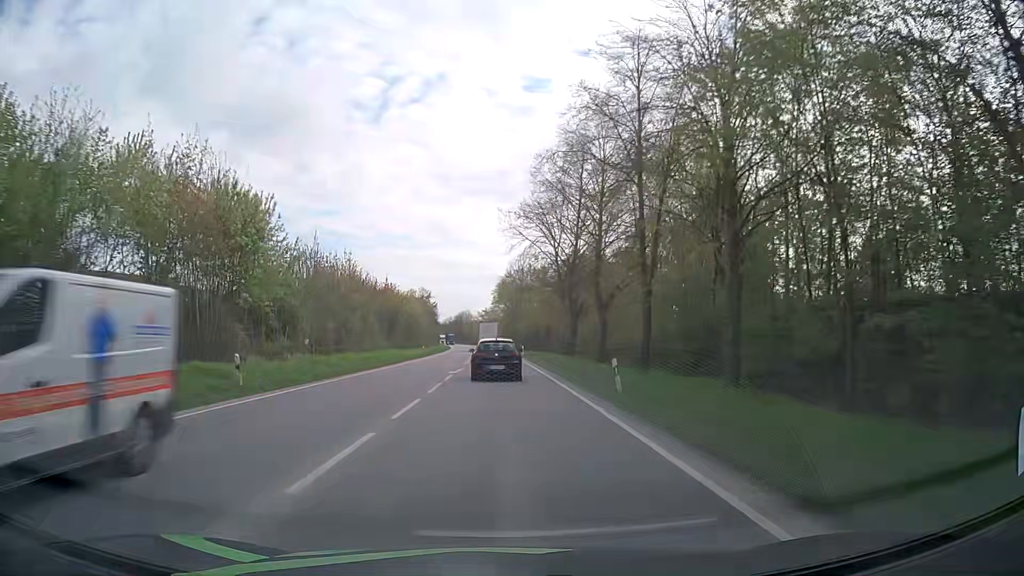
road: primary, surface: asphalt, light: Day
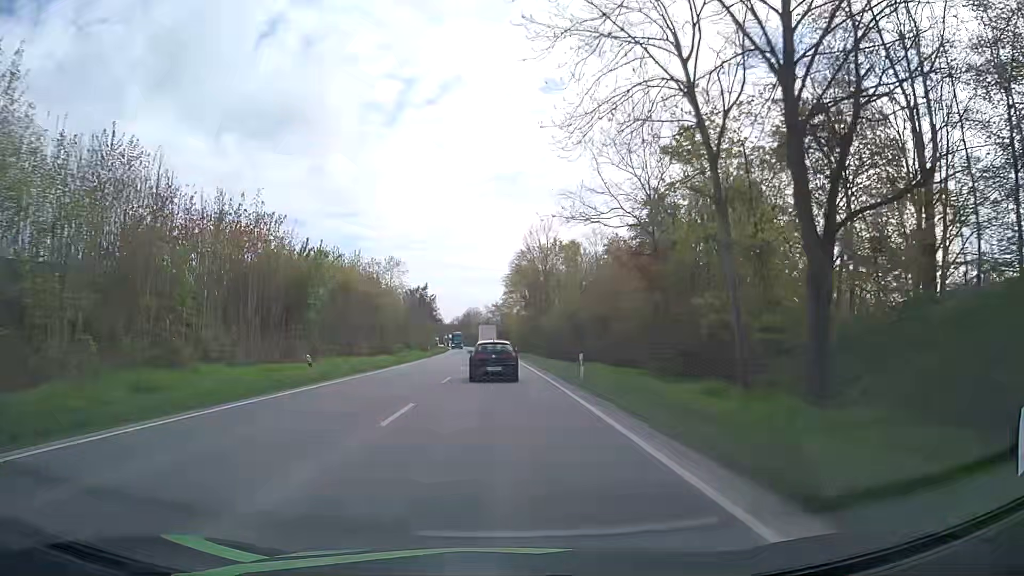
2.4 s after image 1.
(-0.4, +42.4) m; -1°
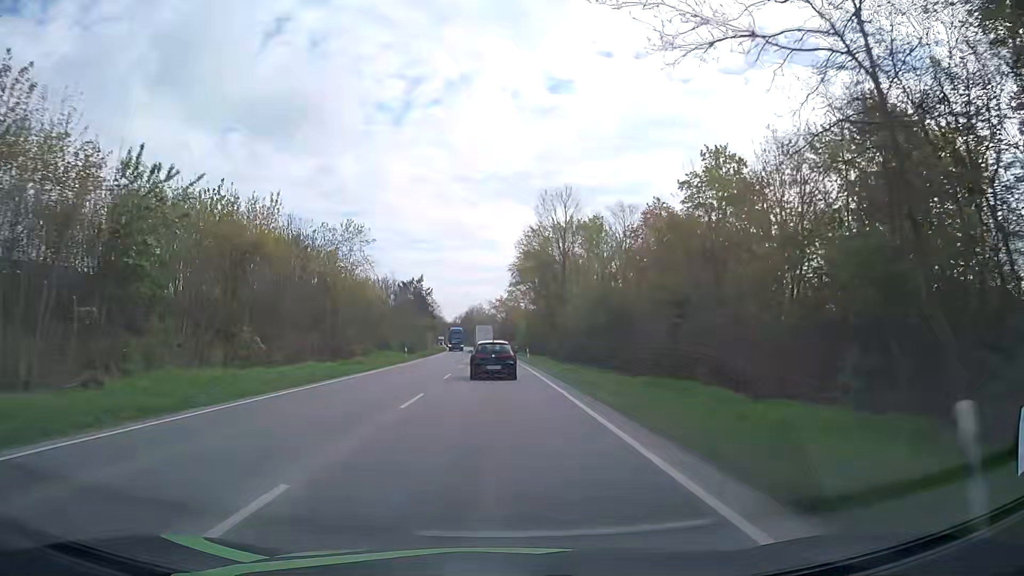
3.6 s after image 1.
(-0.1, +20.7) m; -1°
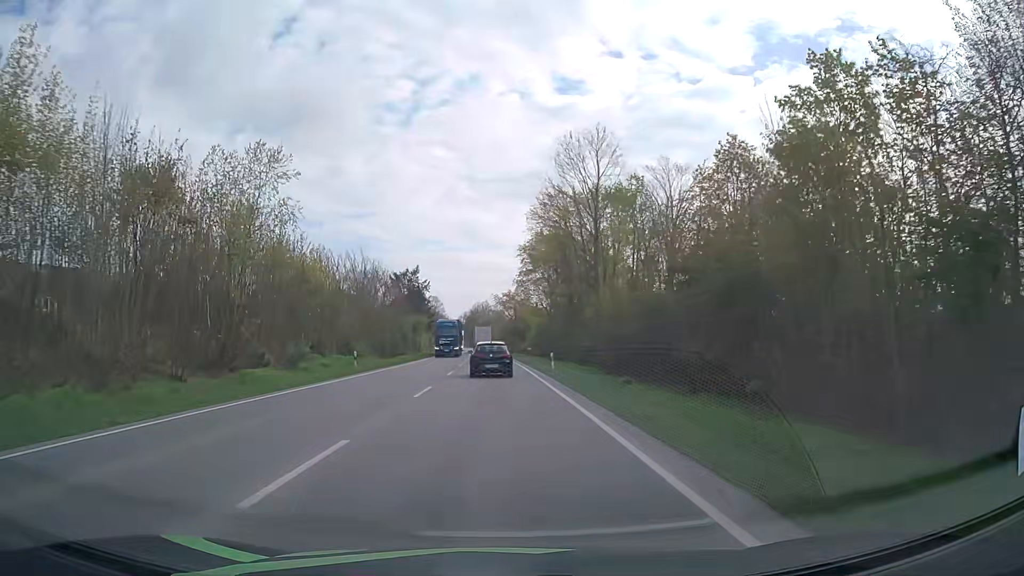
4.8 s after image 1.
(-0.1, +20.5) m; -1°
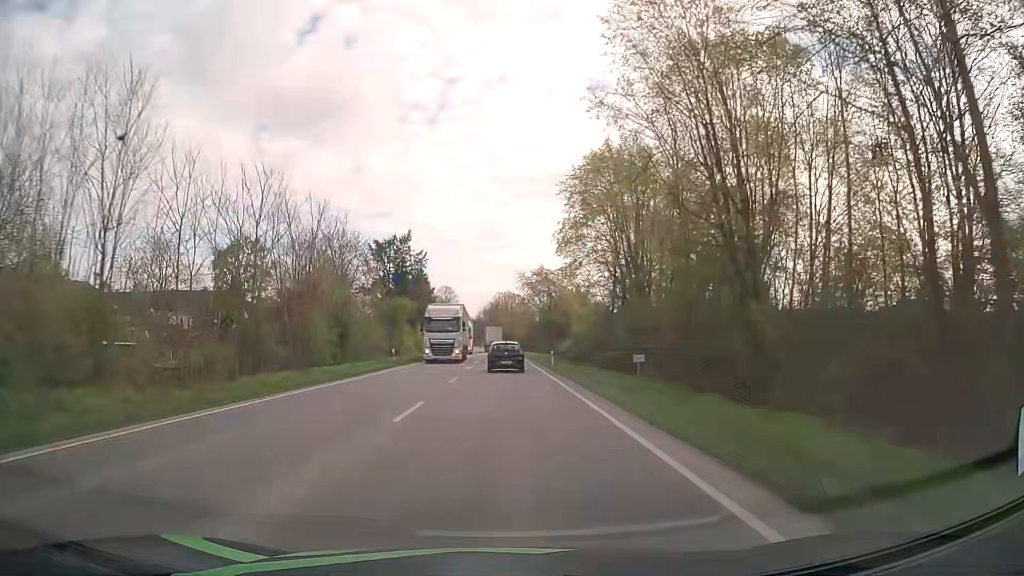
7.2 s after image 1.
(-0.9, +41.4) m; -2°
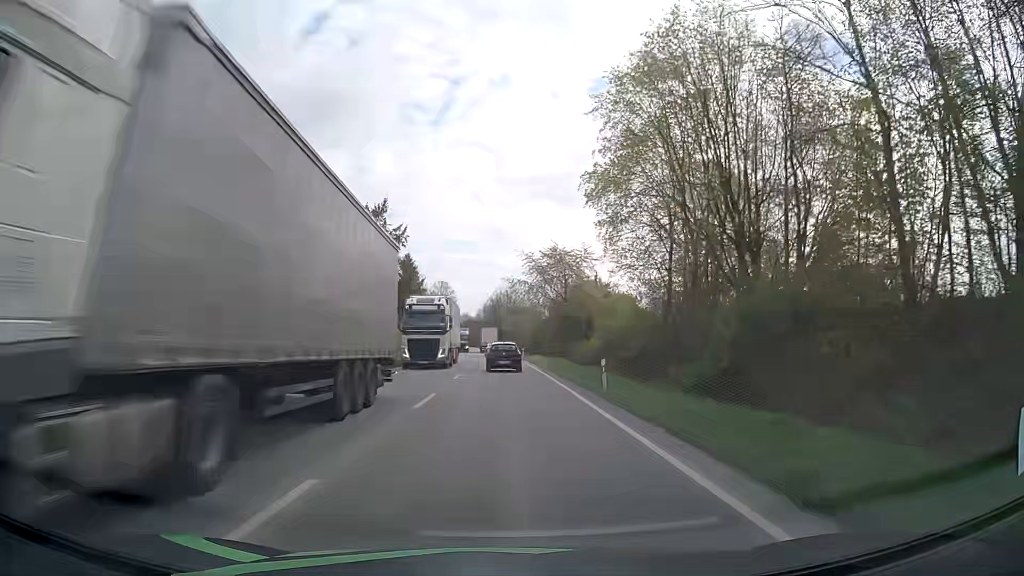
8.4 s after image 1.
(0.0, +21.0) m; 0°
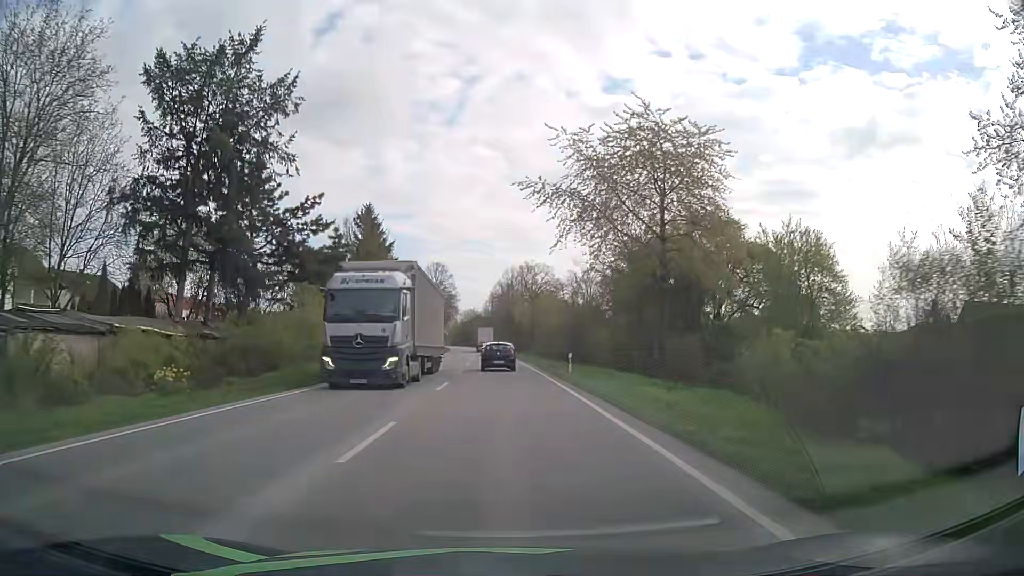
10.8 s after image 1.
(-0.2, +42.6) m; -1°
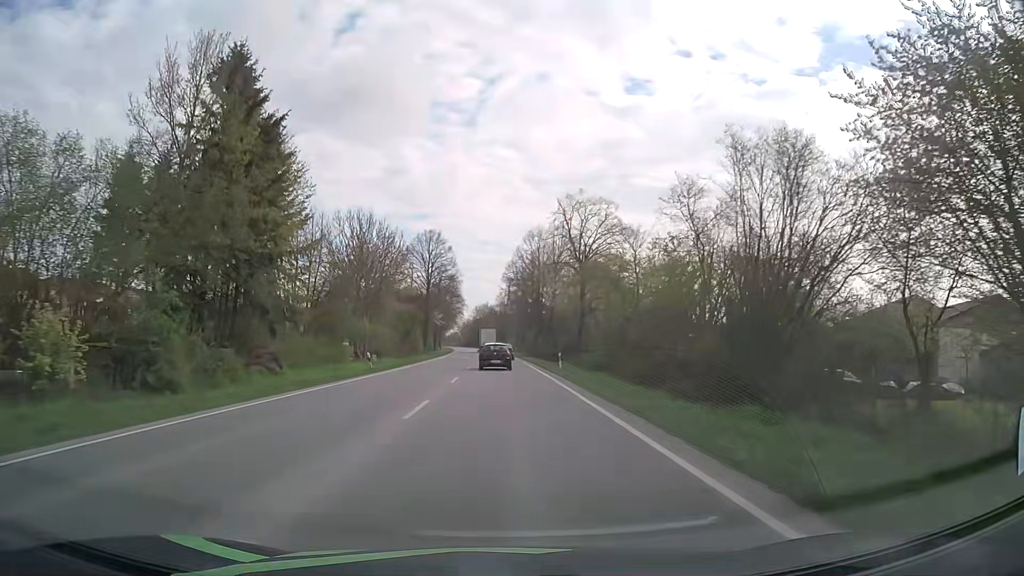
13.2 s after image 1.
(-0.7, +43.4) m; -2°
